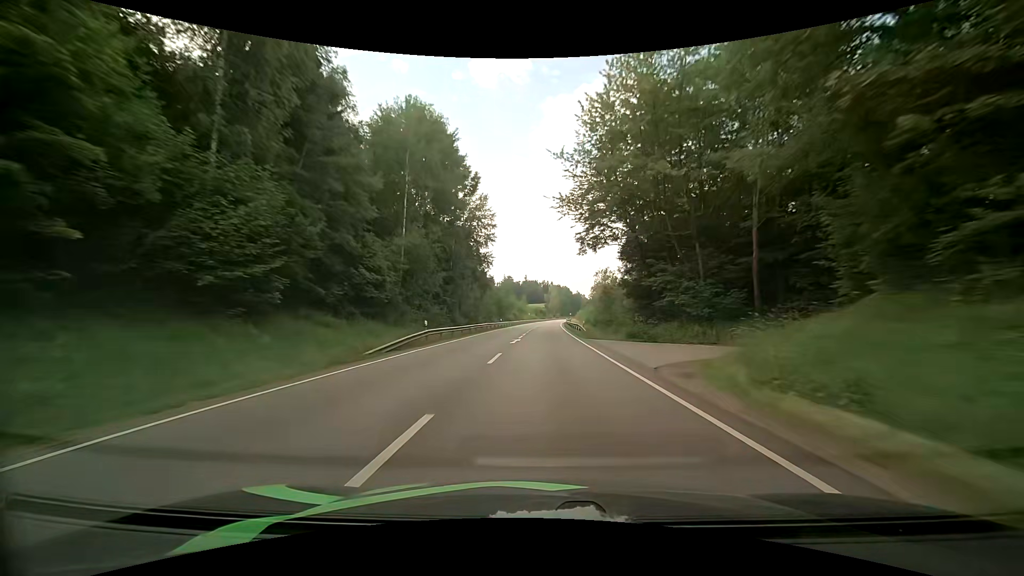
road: primary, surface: asphalt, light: Day
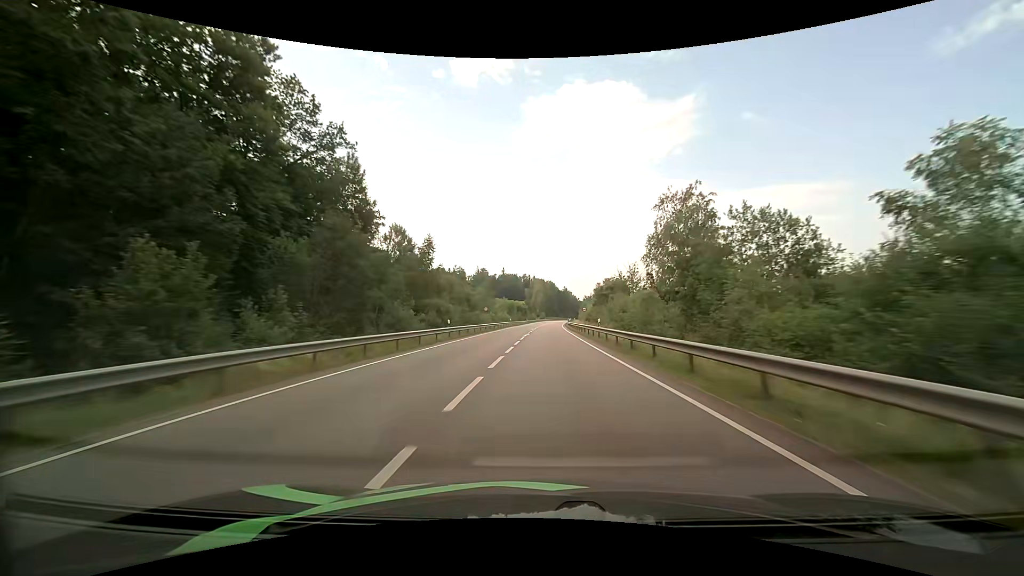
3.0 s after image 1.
(+1.2, +86.2) m; +2°
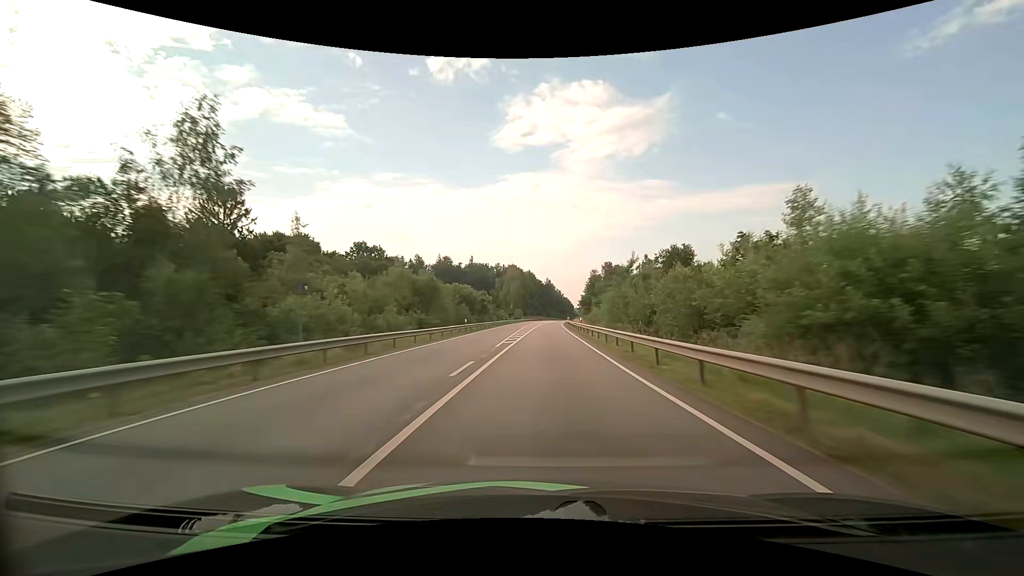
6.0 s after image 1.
(+1.6, +86.0) m; +2°
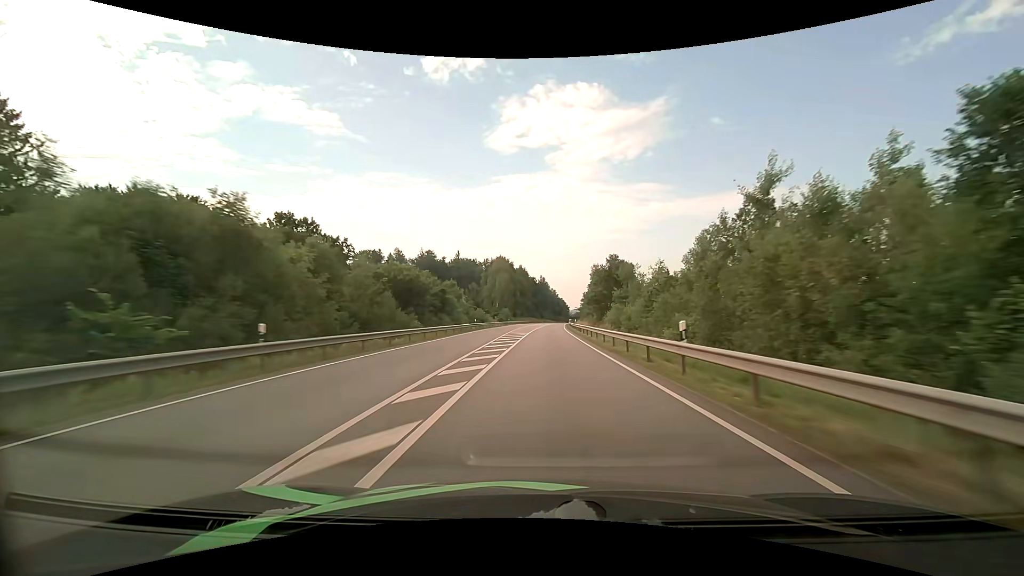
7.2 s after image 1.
(+0.2, +34.7) m; +1°
(0, +10) (0, +20) (0, +30) (0, +40) (+1, +50) (+1, +60) (+1, +70) (+1, +80) (+2, +90) (+2, +100) m
